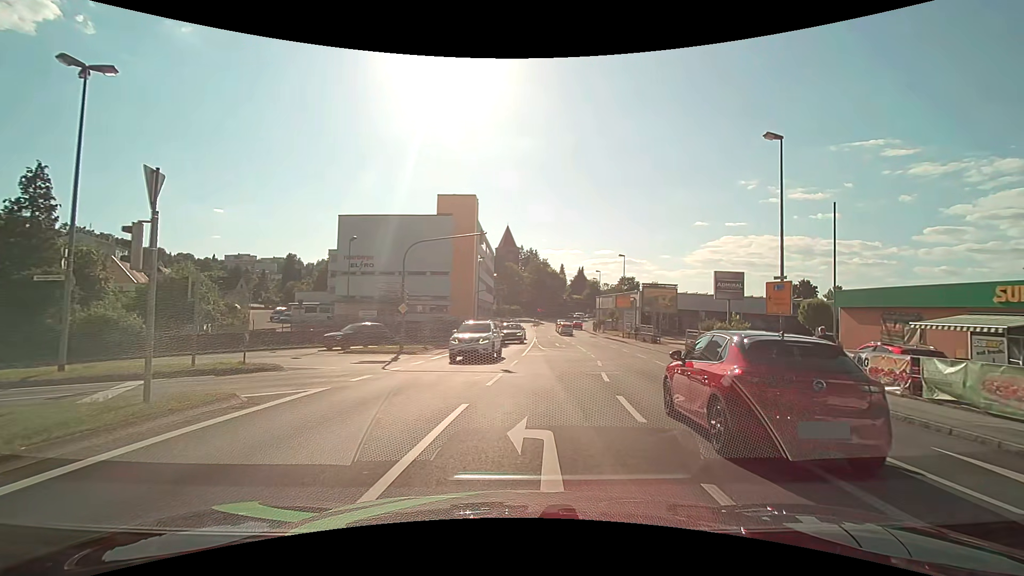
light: Day
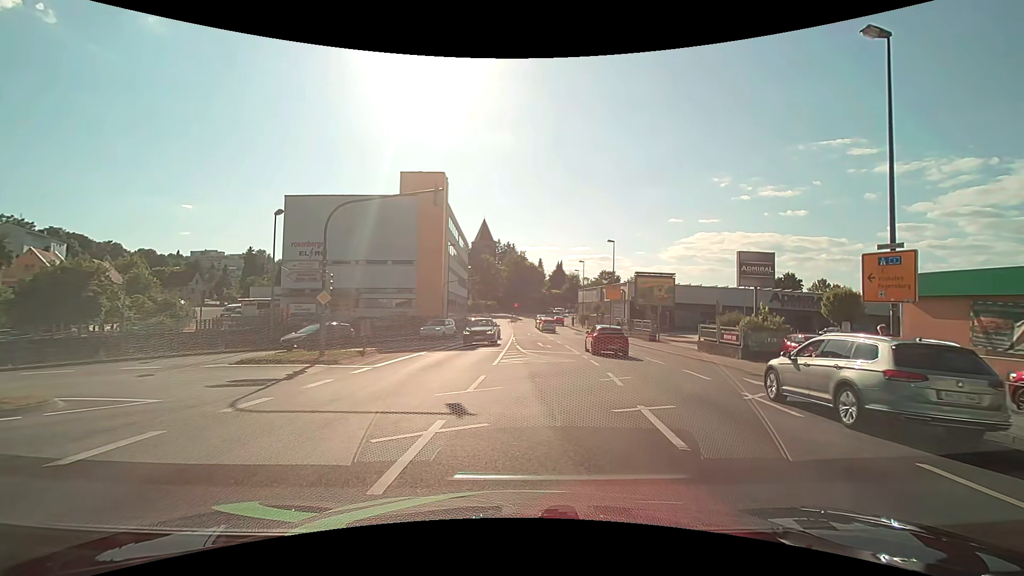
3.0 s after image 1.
(+0.2, +7.7) m; +1°
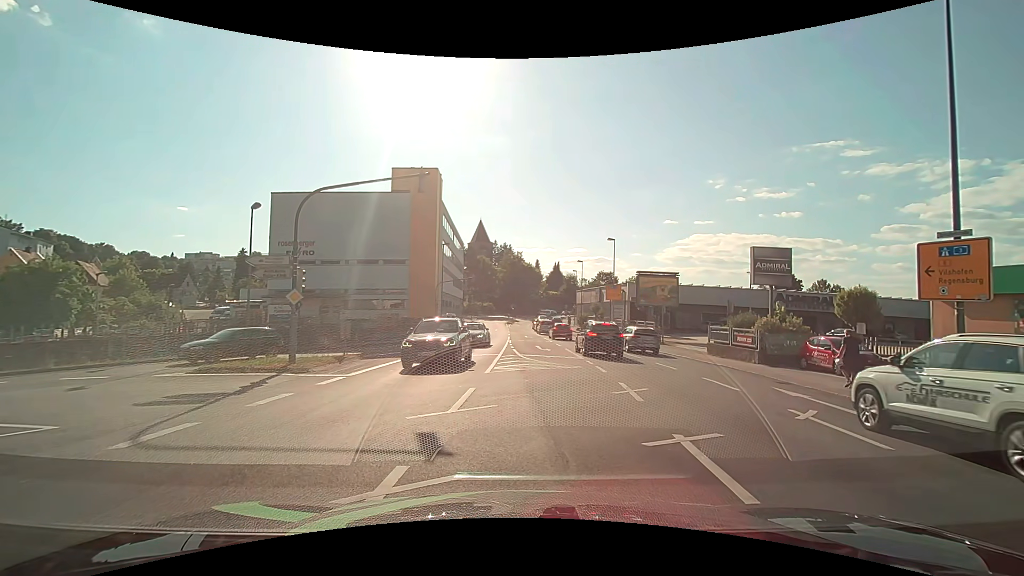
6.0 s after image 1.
(0.0, +2.1) m; 0°
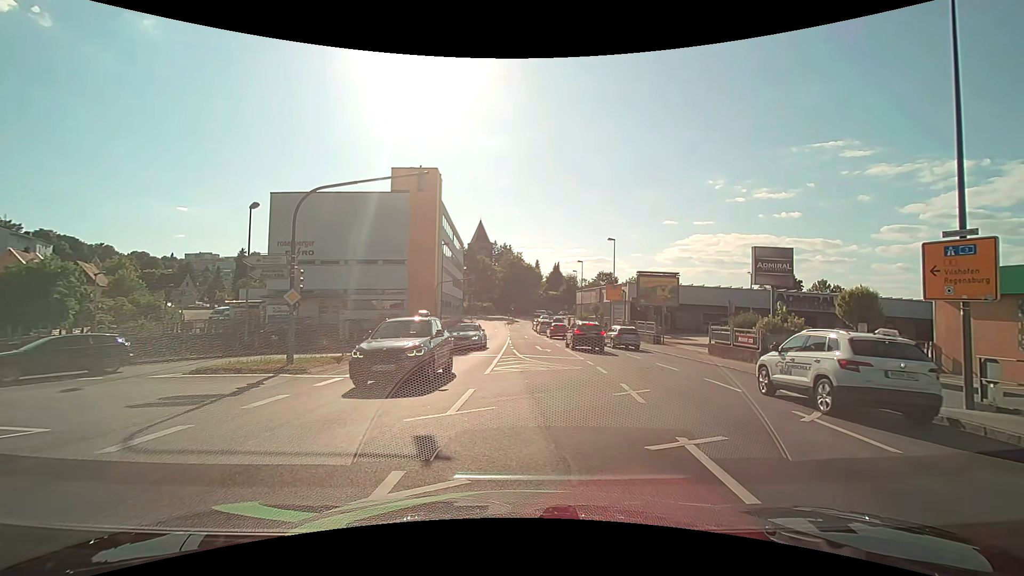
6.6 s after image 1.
(0.0, +0.2) m; 0°
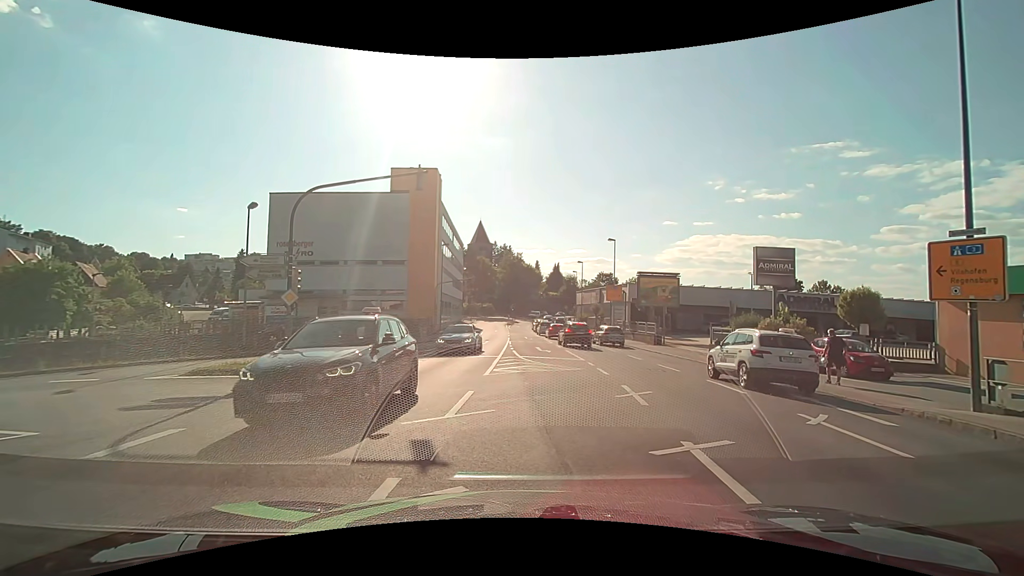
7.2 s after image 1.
(0.0, +0.2) m; 0°
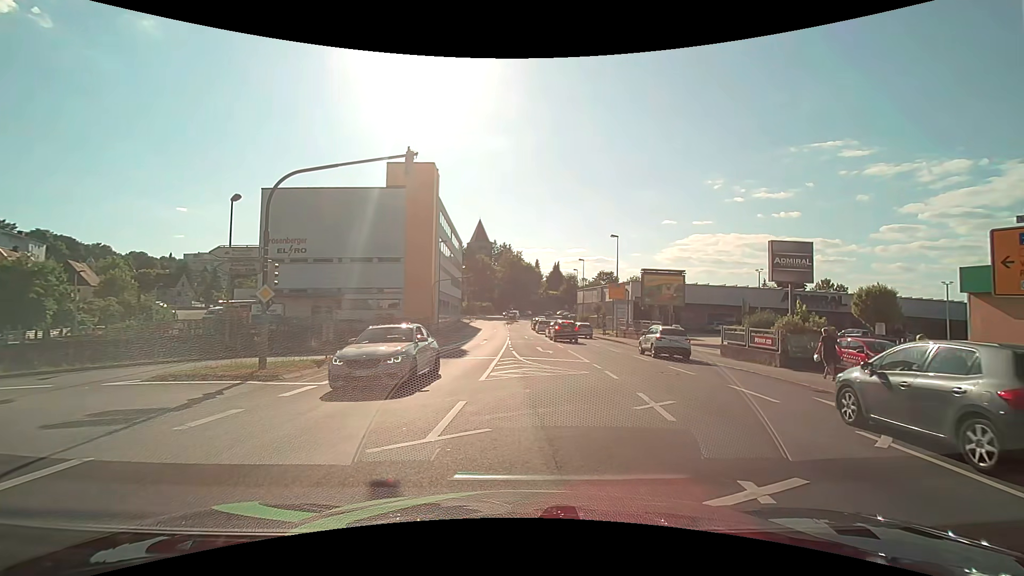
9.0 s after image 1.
(0.0, +1.6) m; 0°
